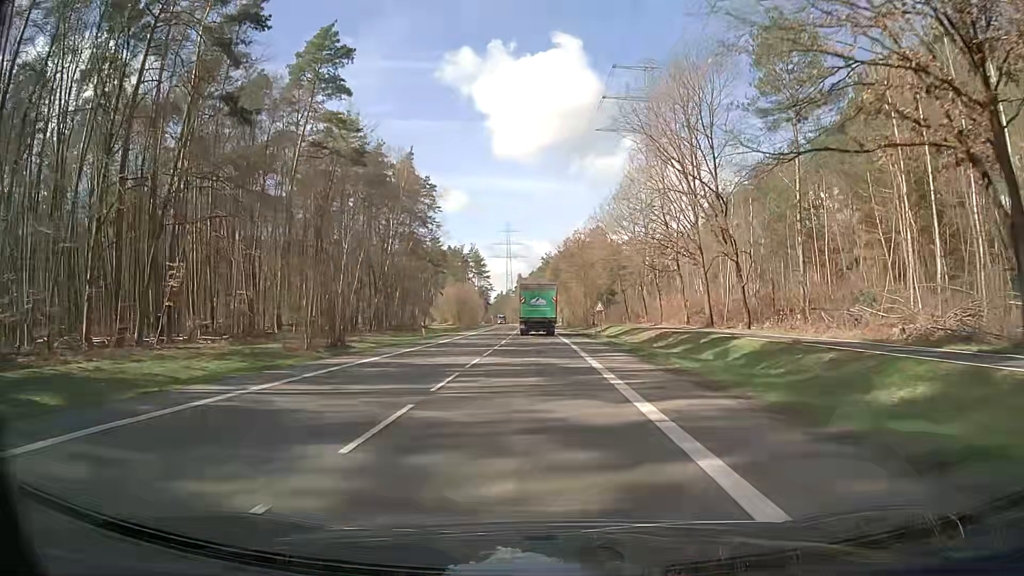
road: secondary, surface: asphalt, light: Day
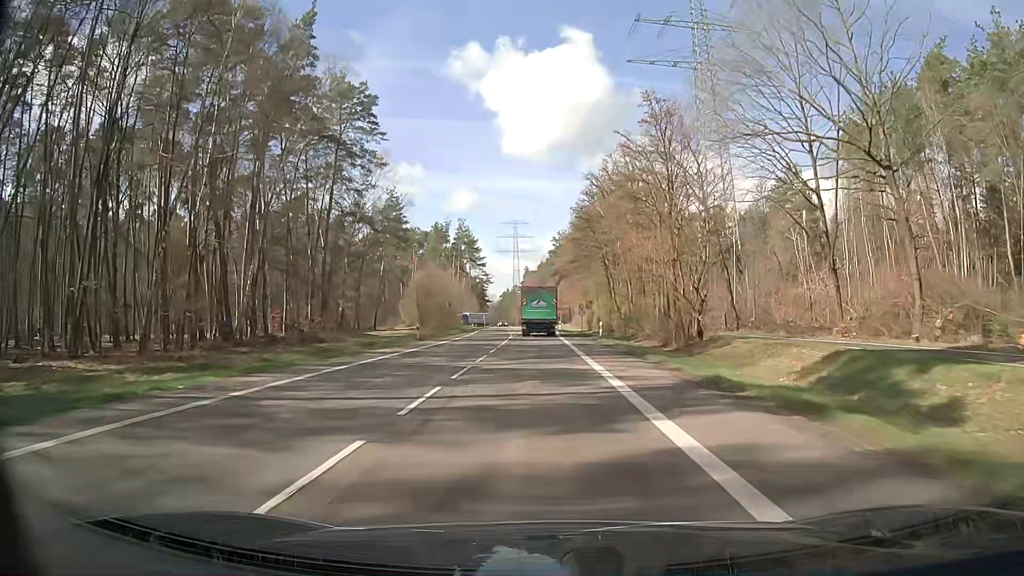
(-0.3, +54.4) m; -1°
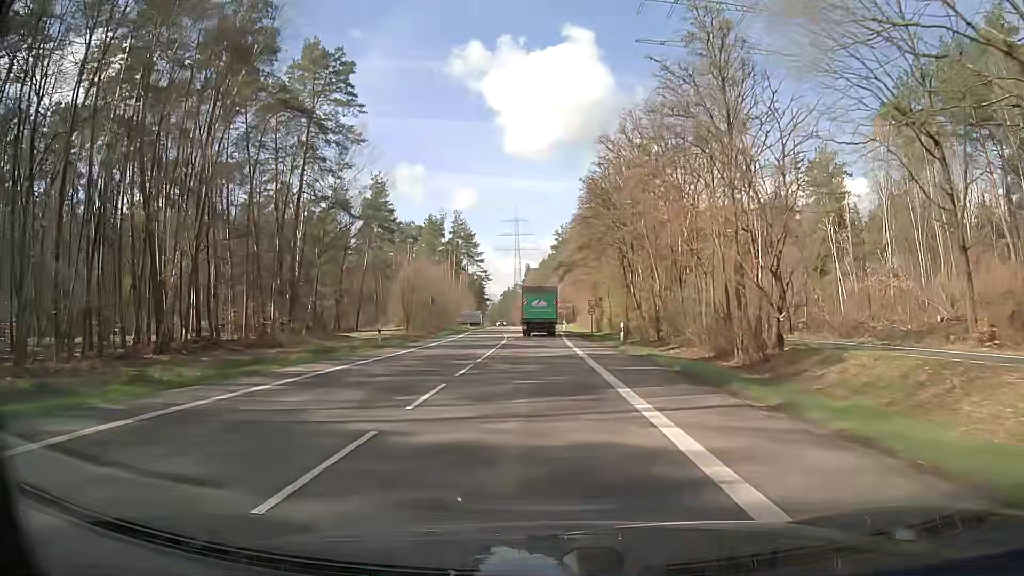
(0.0, +10.8) m; 0°
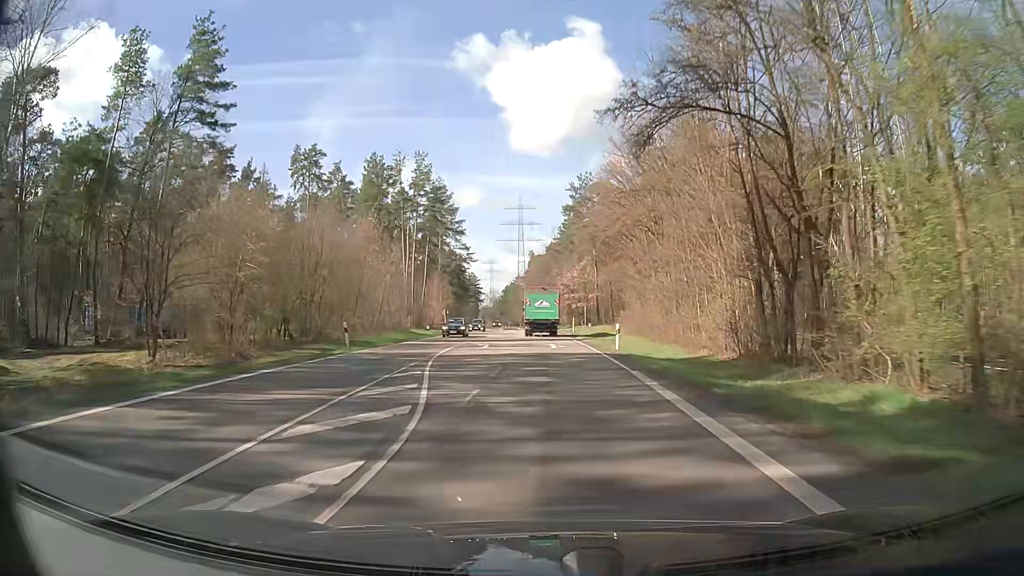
(-0.7, +53.9) m; -1°
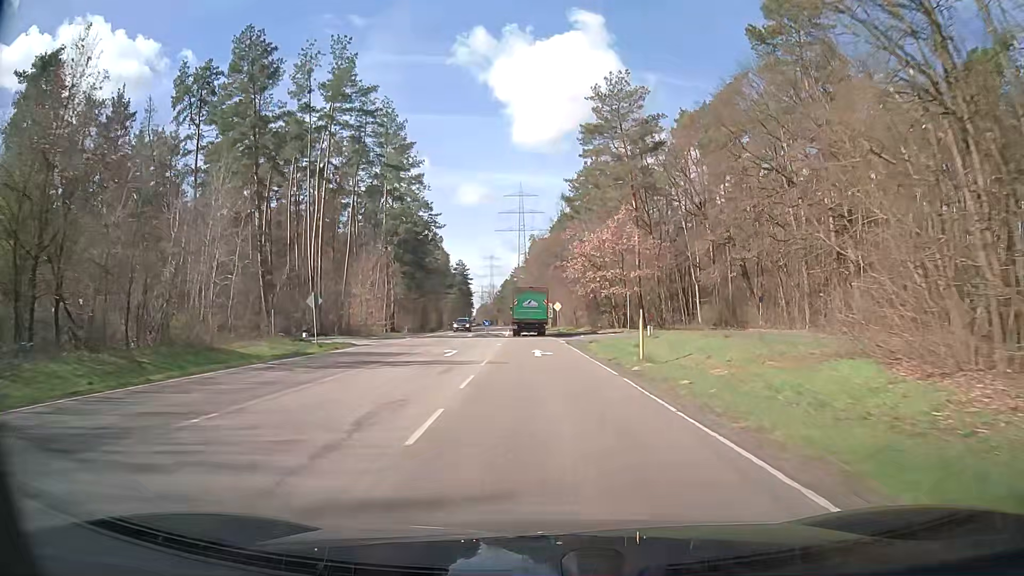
(-0.3, +43.2) m; 0°
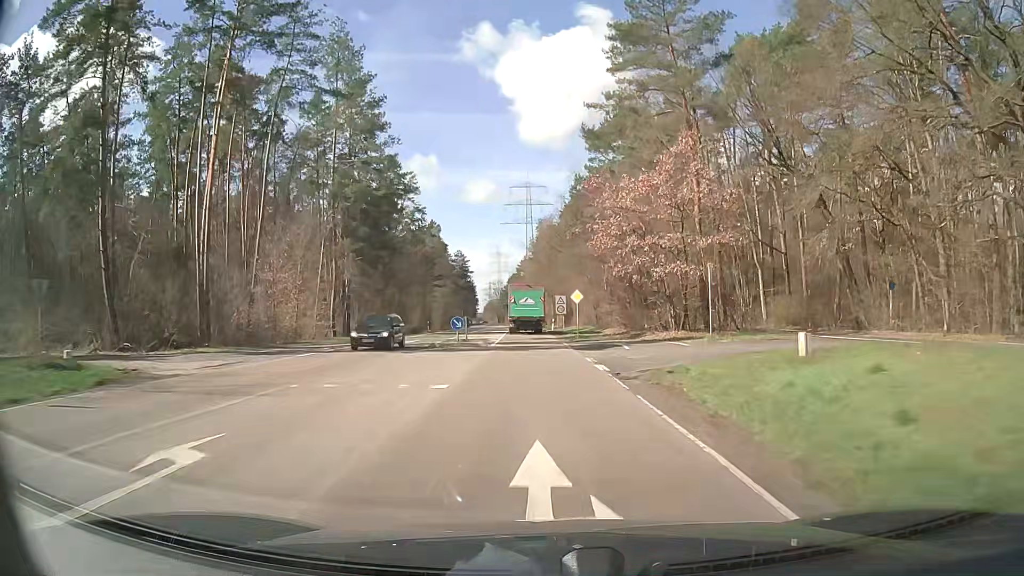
(-0.1, +21.6) m; -1°
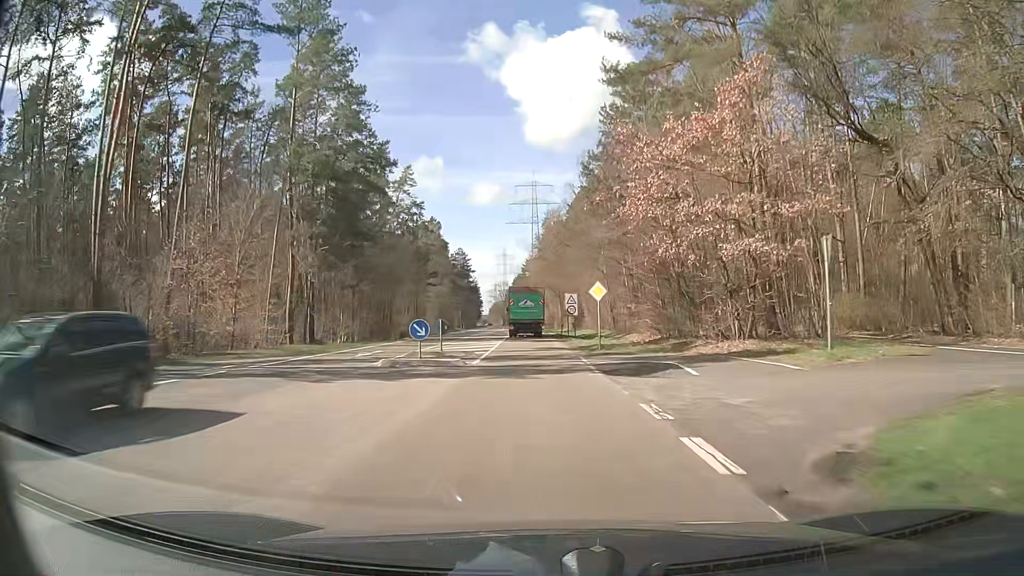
(0.0, +10.8) m; 0°
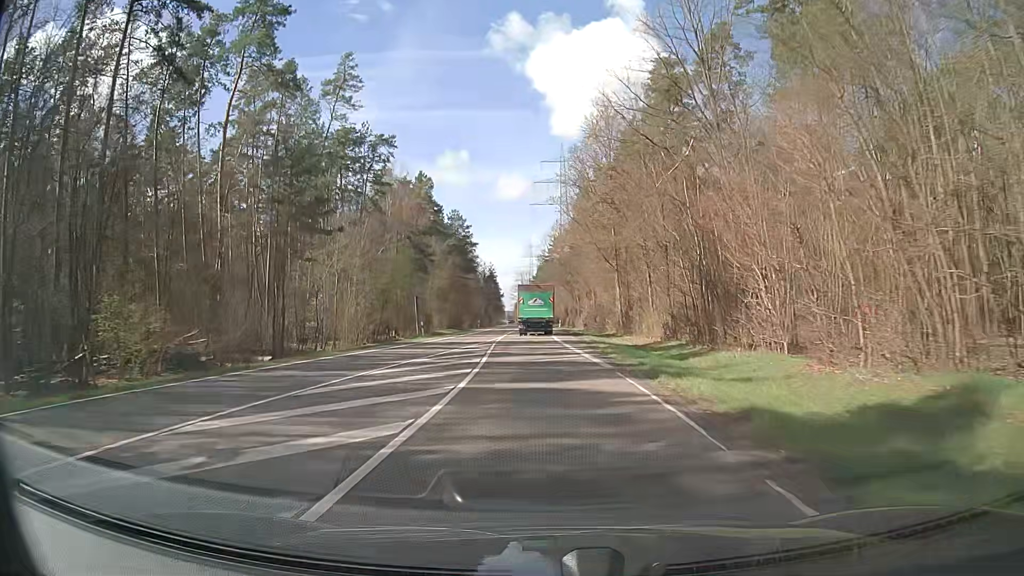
(-1.3, +53.9) m; -3°
(0, +10) (0, +20) (0, +30) (0, +40) (0, +50) (0, +60) (0, +70) (0, +80) (0, +90) (0, +100) m
